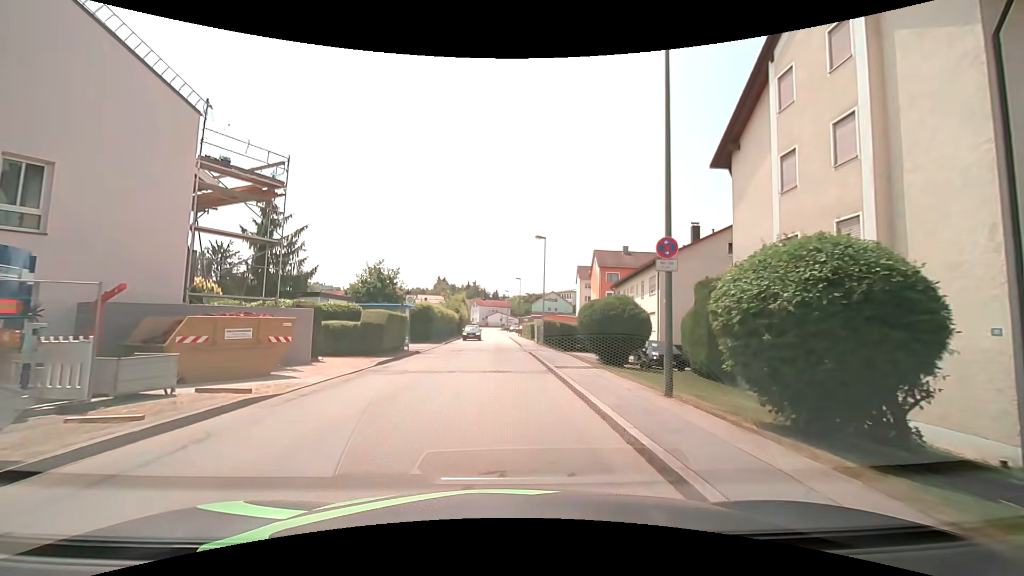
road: unclassified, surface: asphalt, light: Day
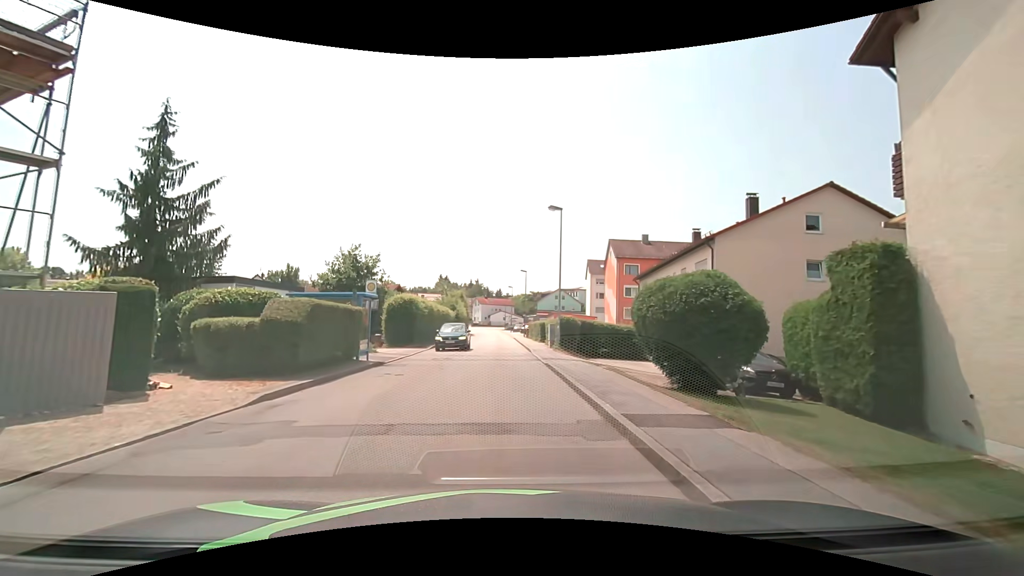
(0.0, +8.9) m; -1°
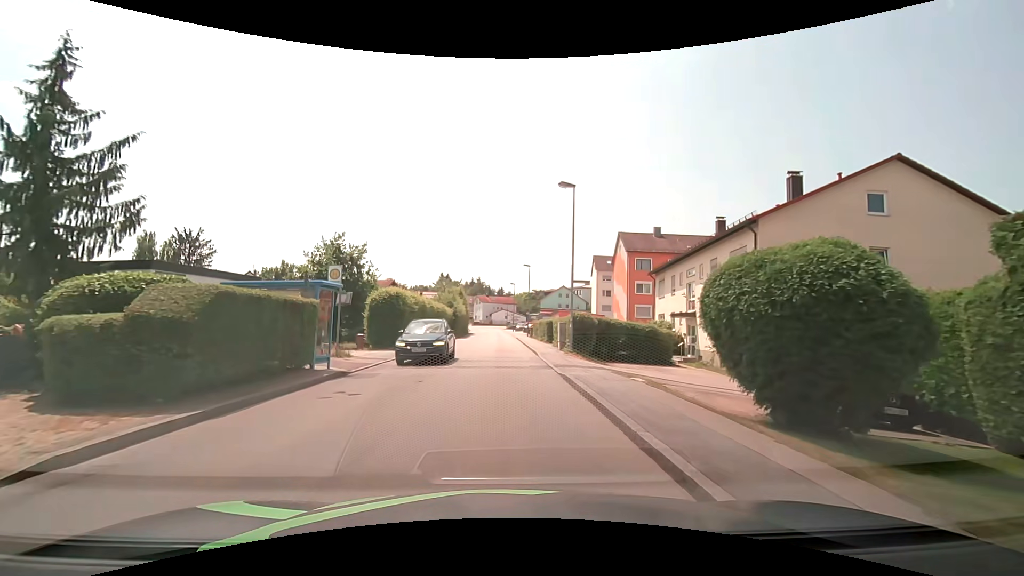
(0.0, +4.5) m; +1°
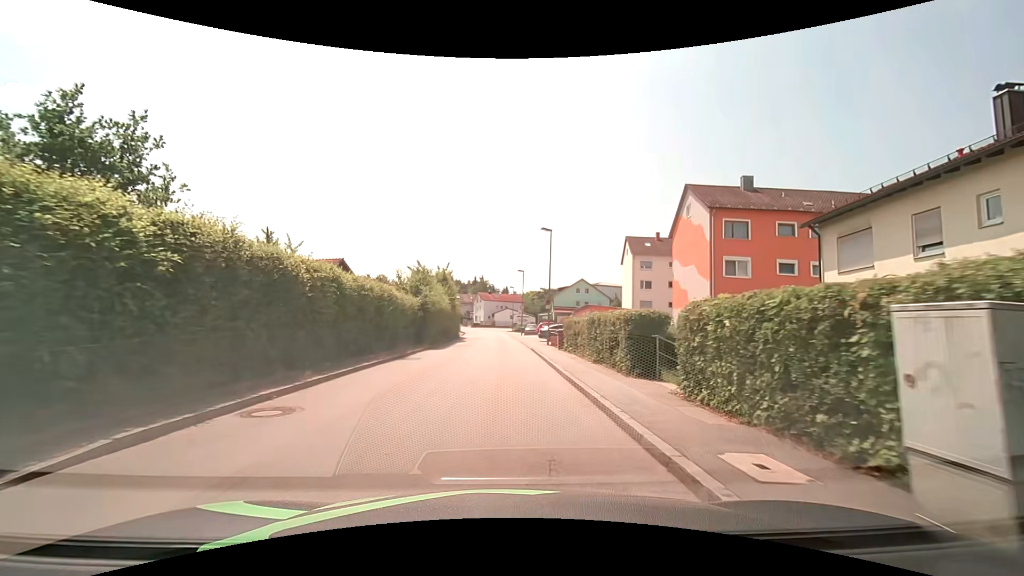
(-0.3, +22.3) m; -1°
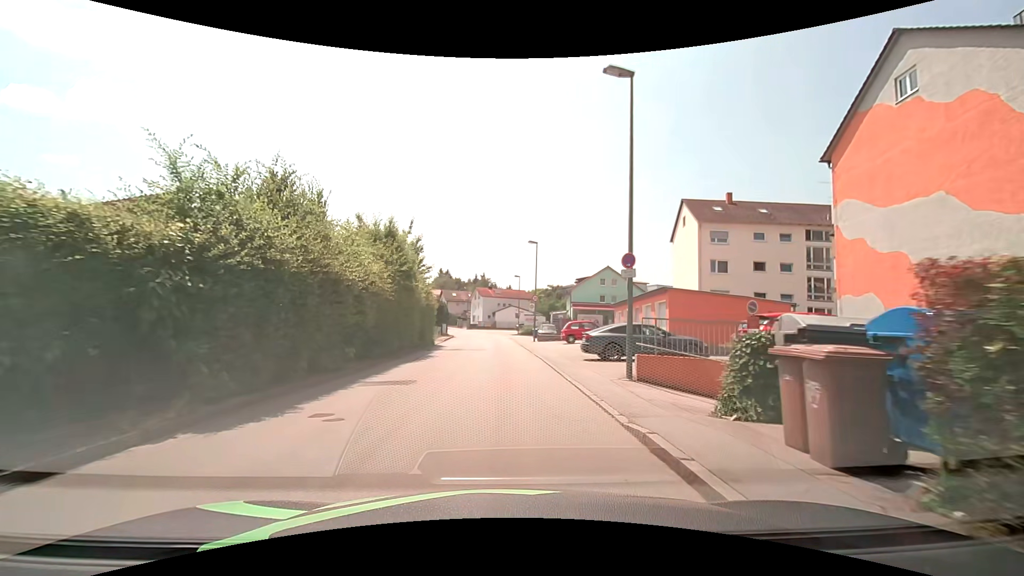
(-0.3, +22.3) m; -1°
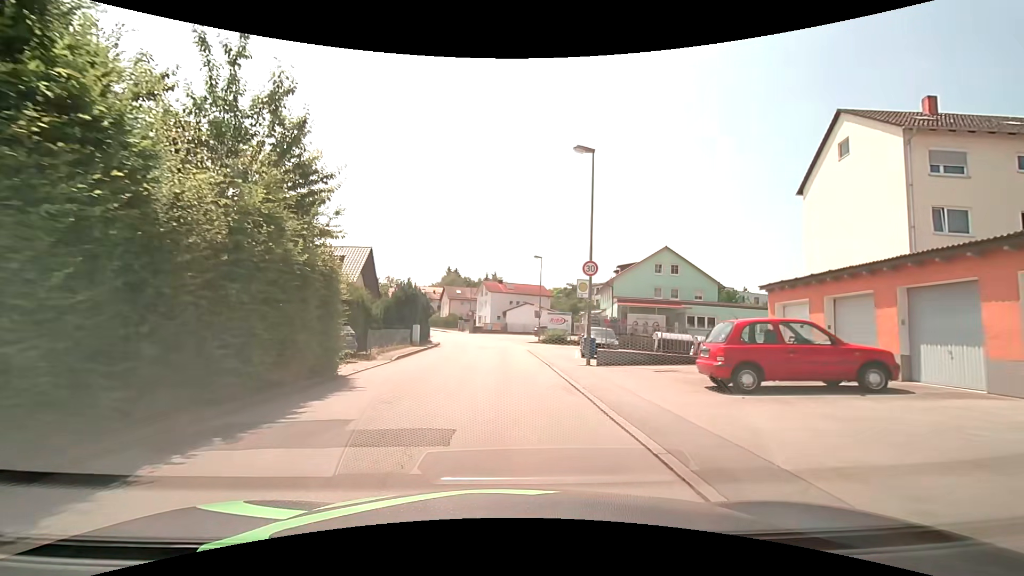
(-0.2, +22.3) m; -2°
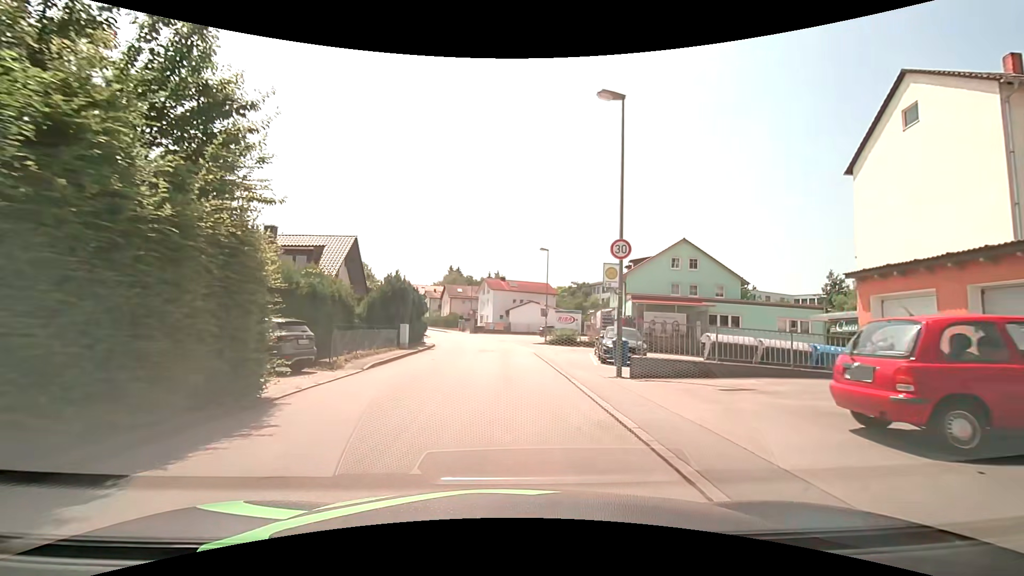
(0.0, +4.5) m; 0°
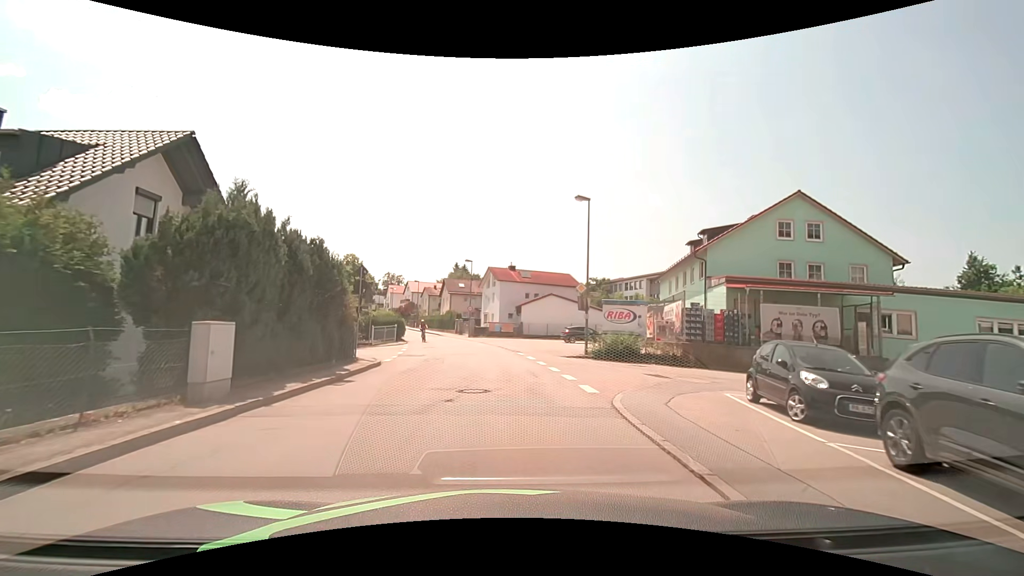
(-0.2, +17.9) m; -1°
(0, +10) (0, +20) (-2, +30) (-3, +40) (-6, +49) (-9, +59) (-12, +68) (-16, +78) (-19, +87) (-22, +97) m
